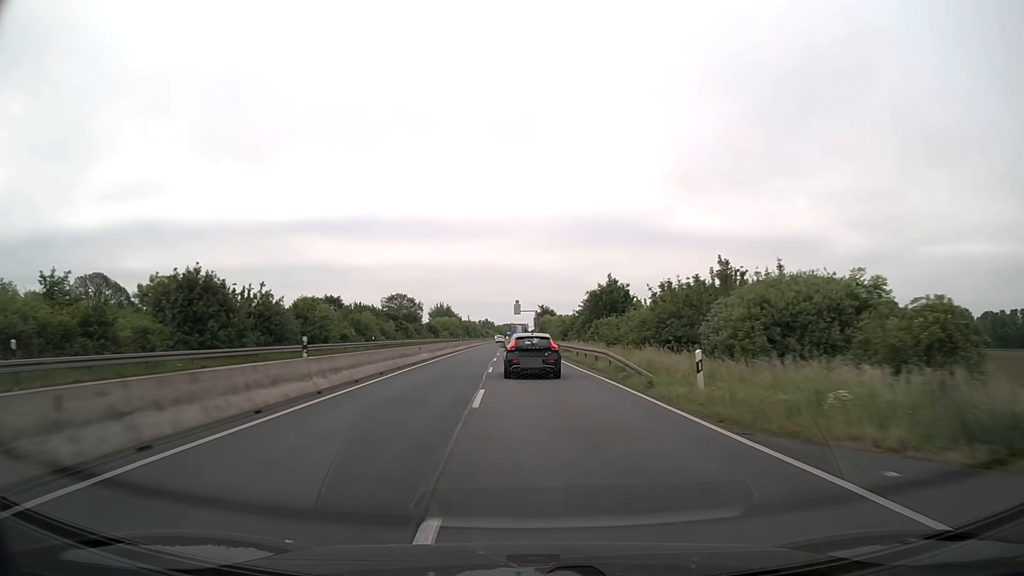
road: trunk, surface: asphalt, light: Day
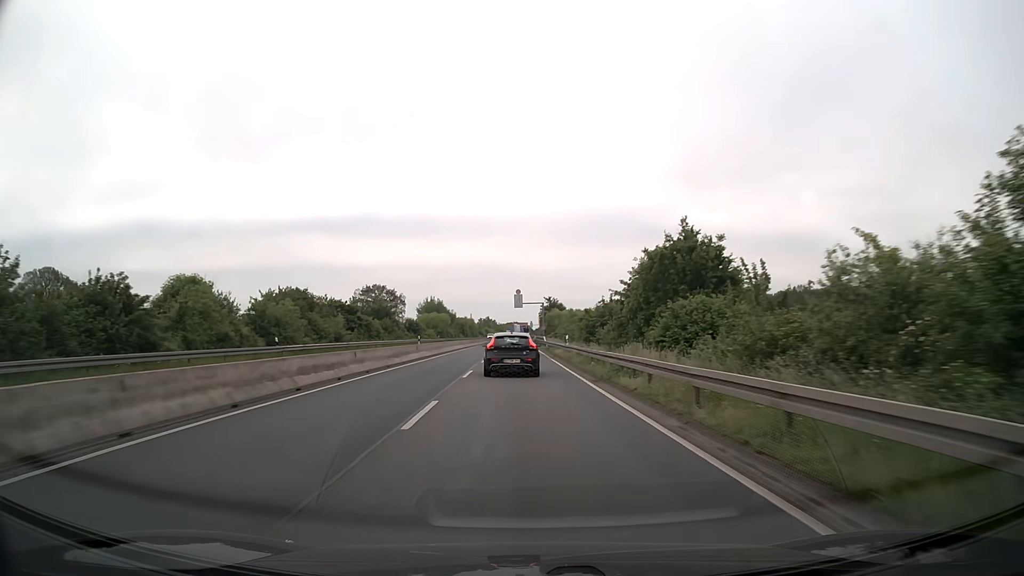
(-0.1, +27.1) m; 0°
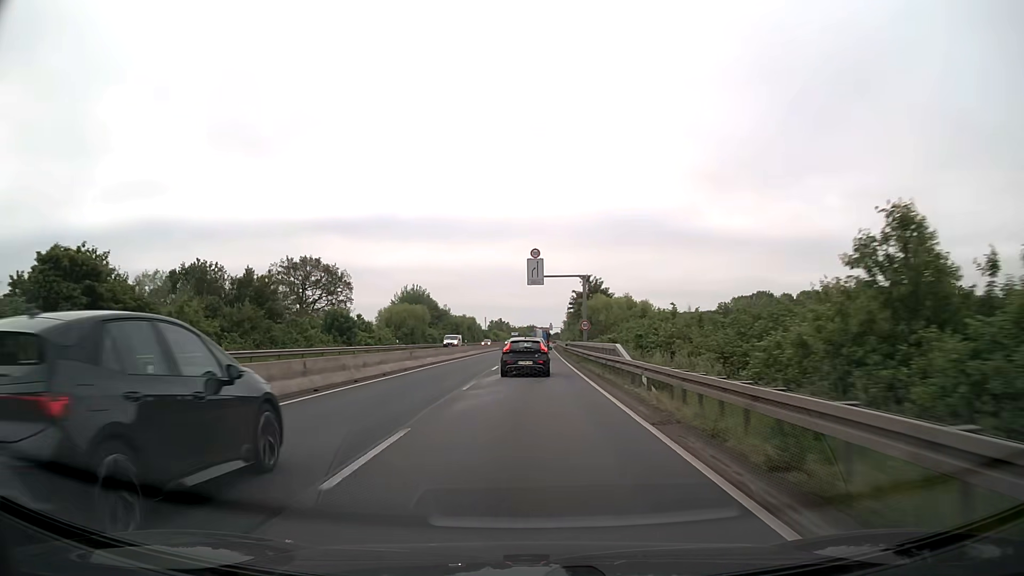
(-0.7, +51.5) m; -1°
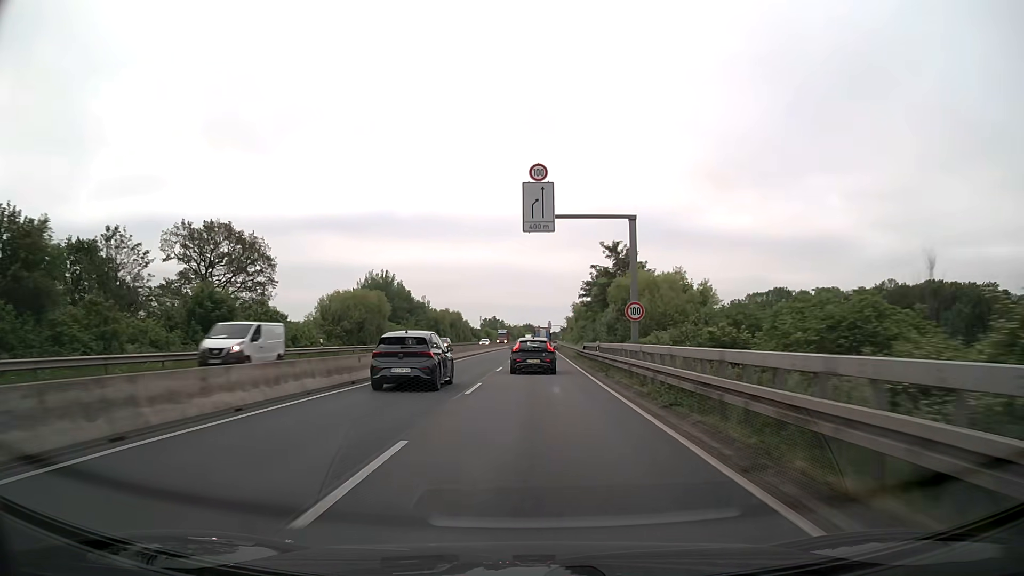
(0.0, +25.3) m; 0°
(0, +10) (0, +20) (0, +30) (0, +40) (+1, +50) (+1, +60) (+1, +70) (+1, +80) (+2, +90) (+2, +100) m
